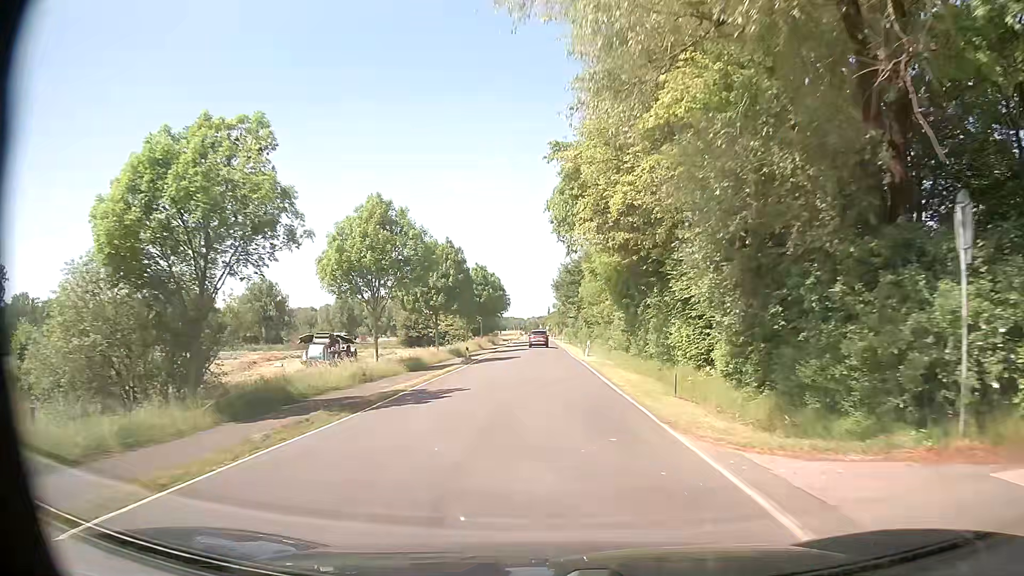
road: secondary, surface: asphalt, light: Day
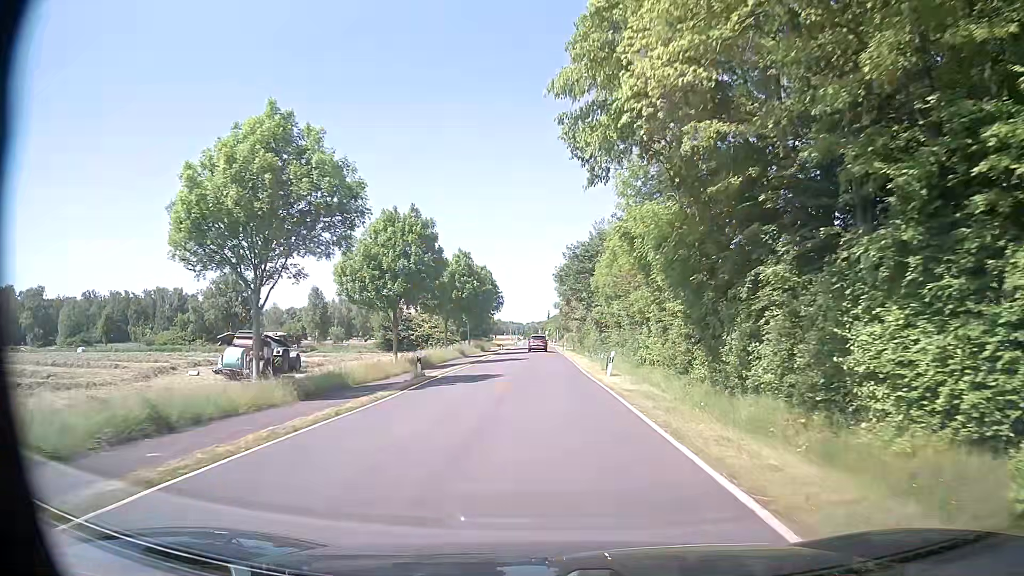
(-0.1, +15.3) m; 0°
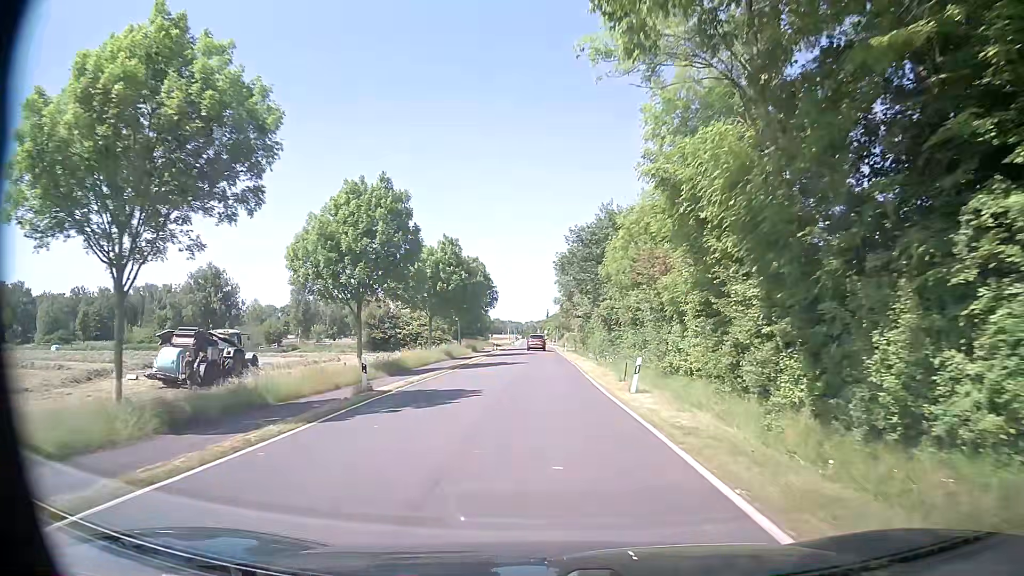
(0.0, +7.6) m; 0°
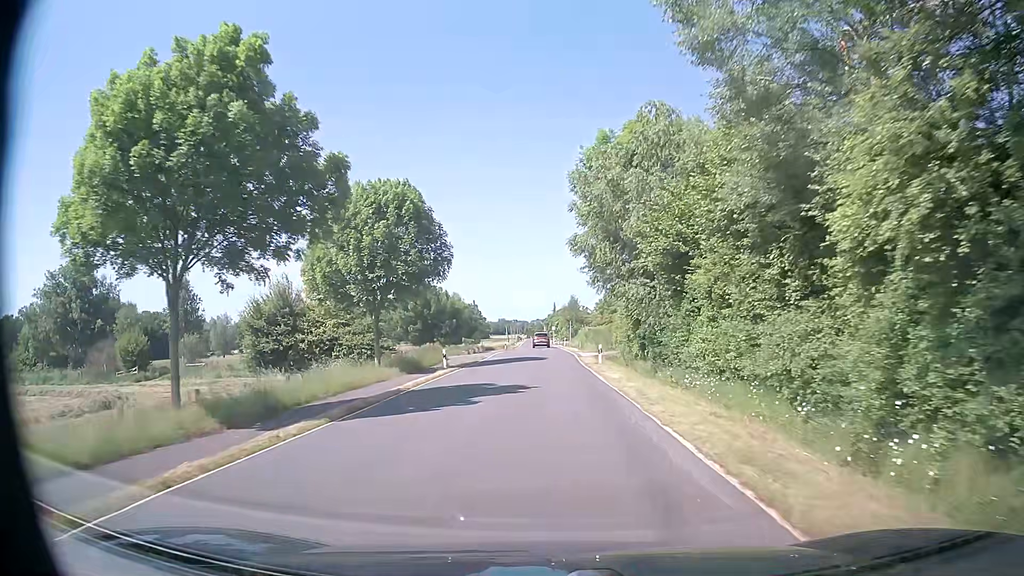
(-0.1, +38.0) m; 0°
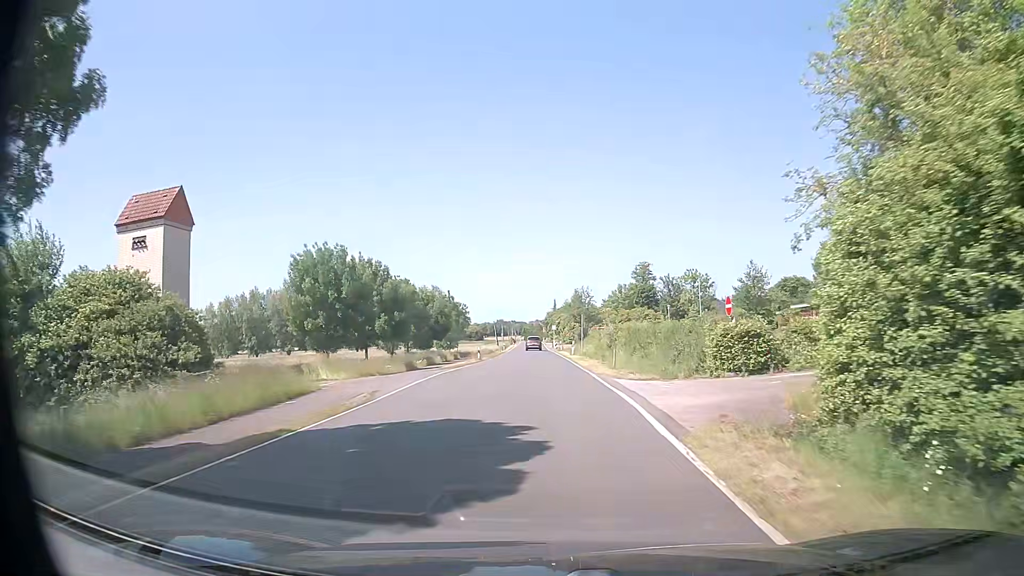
(-0.1, +30.4) m; -1°
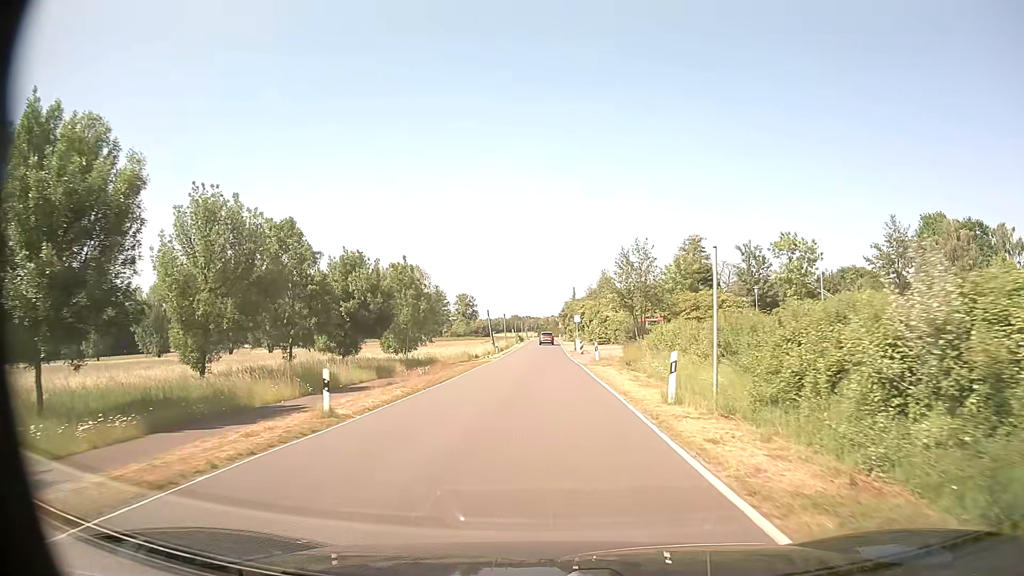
(0.0, +38.0) m; -1°
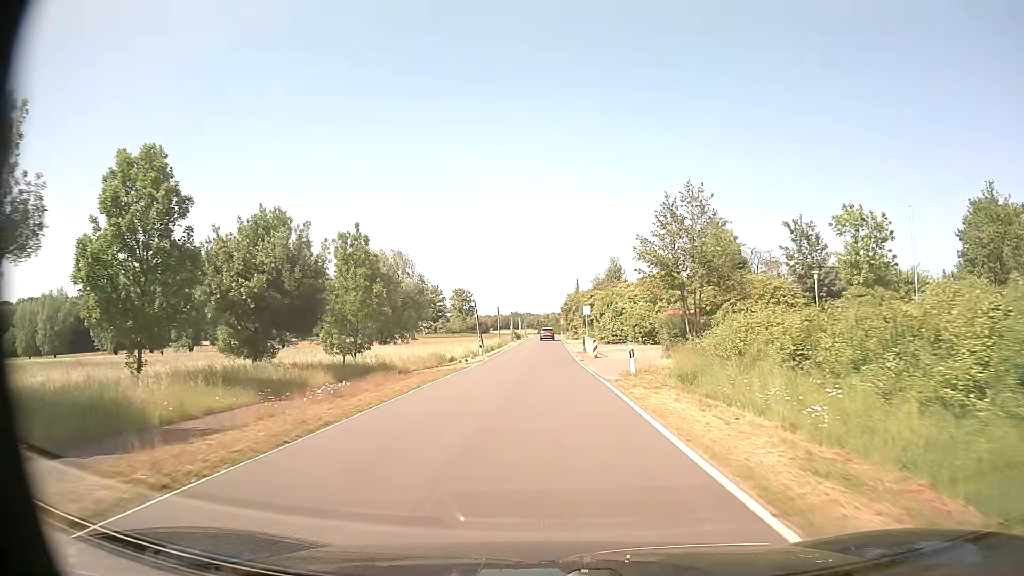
(0.0, +15.3) m; 0°
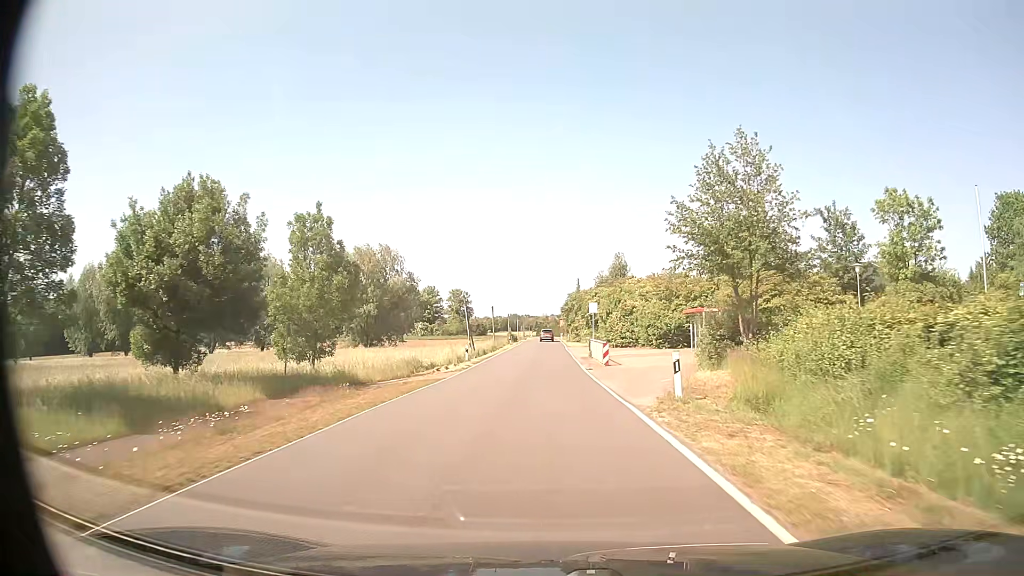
(0.0, +7.7) m; 0°
(0, +10) (0, +20) (0, +30) (0, +40) (0, +50) (0, +60) (0, +70) (0, +80) (0, +90) (0, +100) m
